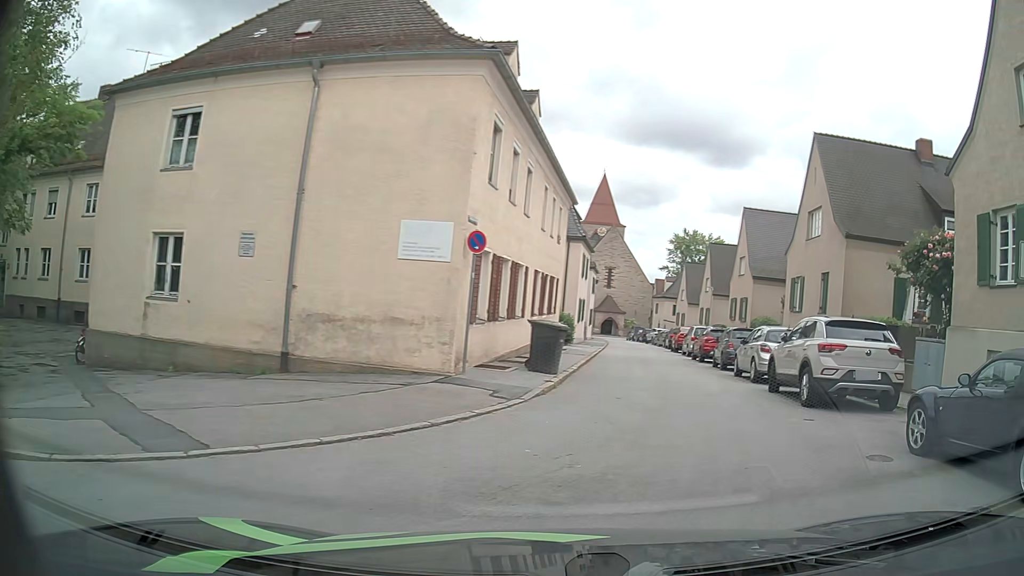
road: residential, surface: asphalt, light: Day
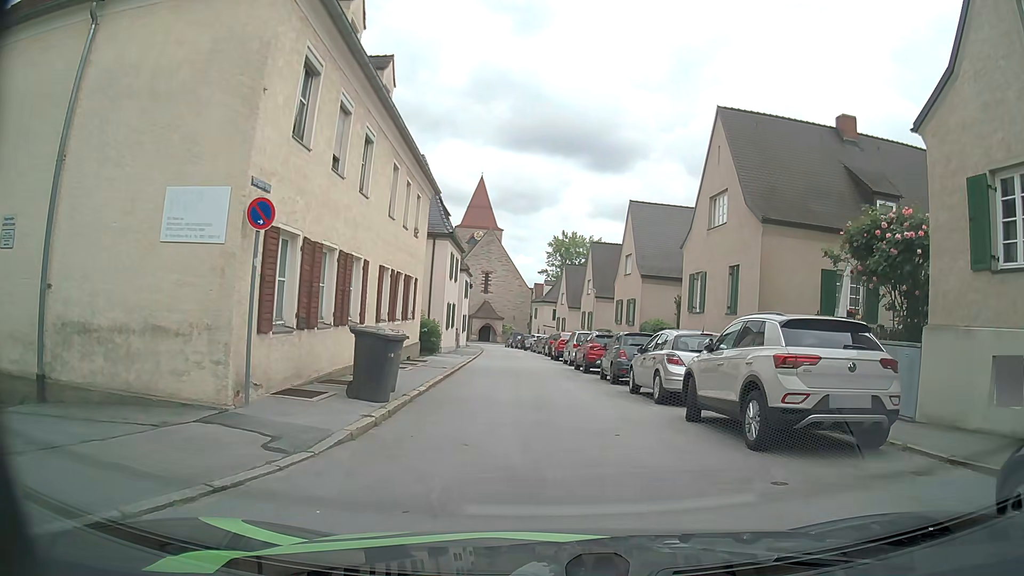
(+0.6, +4.0) m; +10°
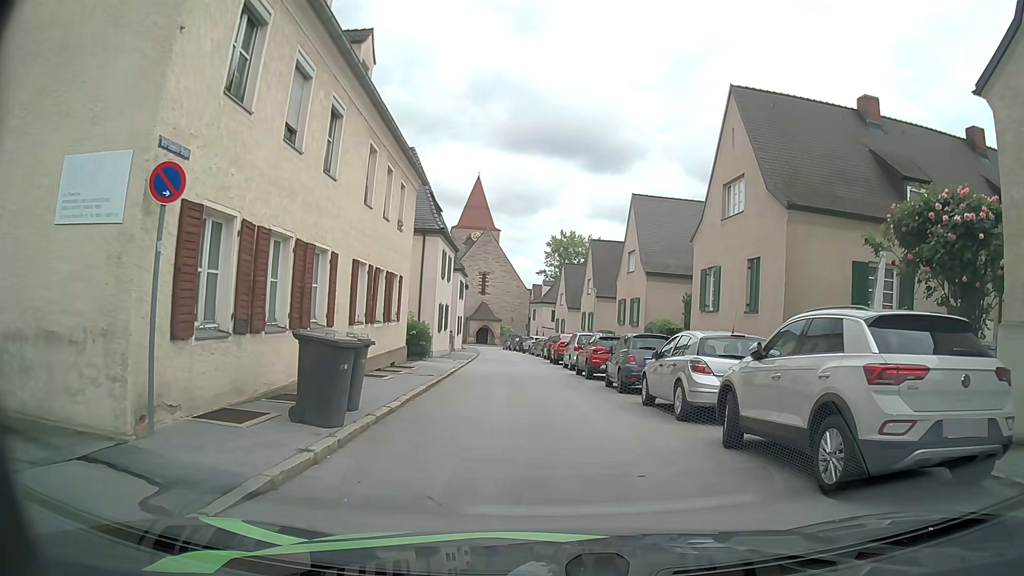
(+0.1, +2.3) m; +2°
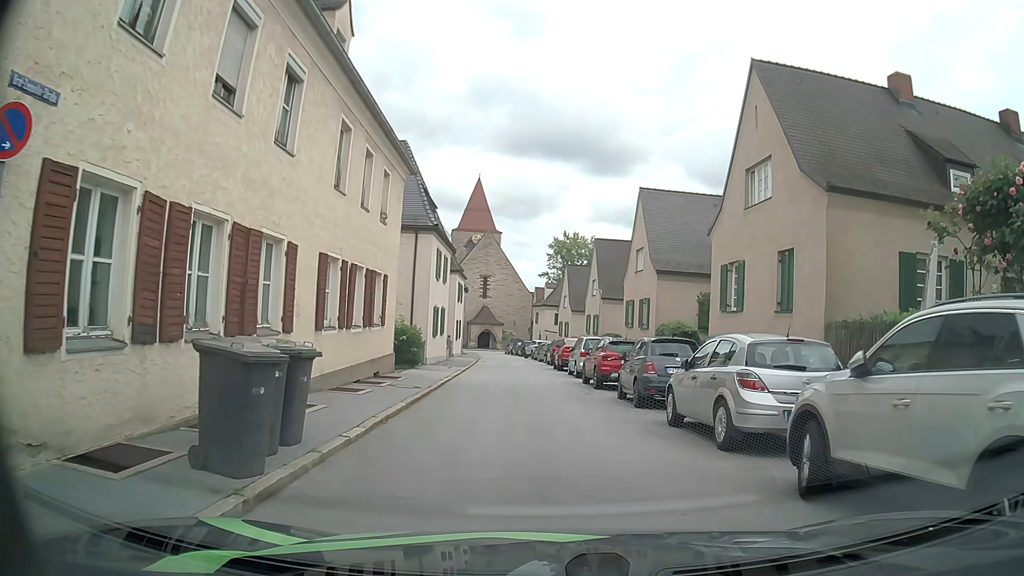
(0.0, +2.5) m; -1°
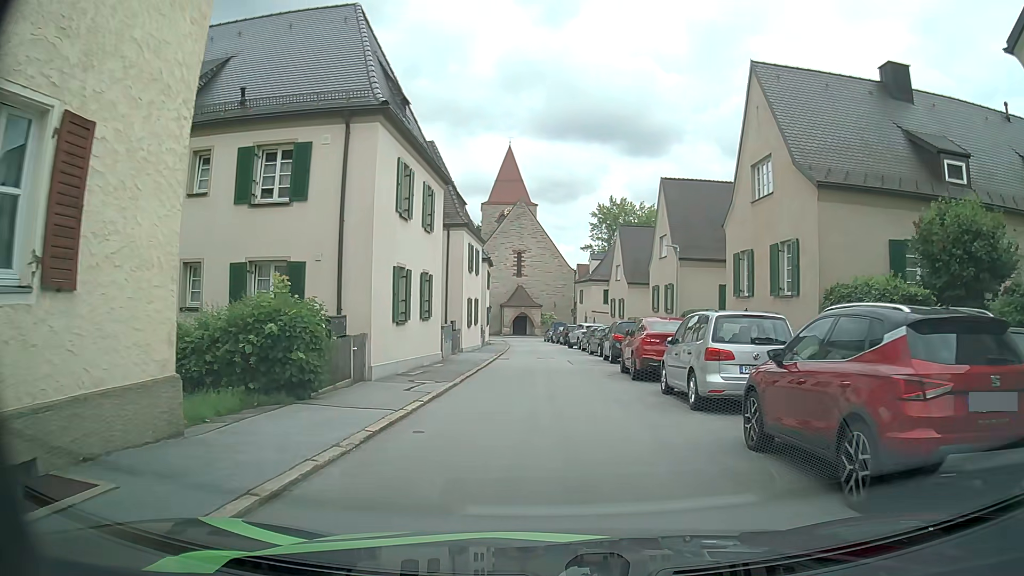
(-0.4, +15.2) m; -4°
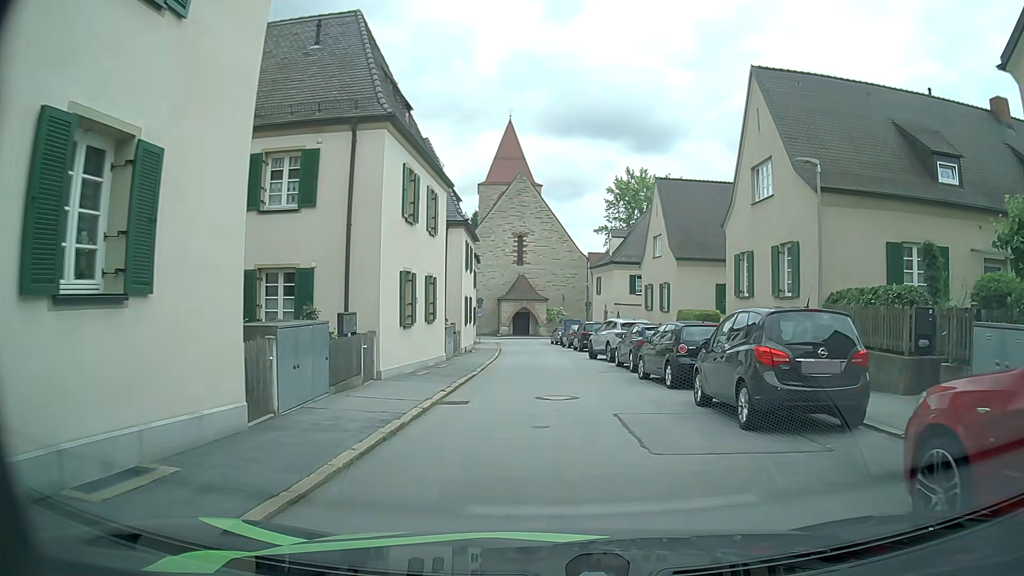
(0.0, +16.3) m; 0°
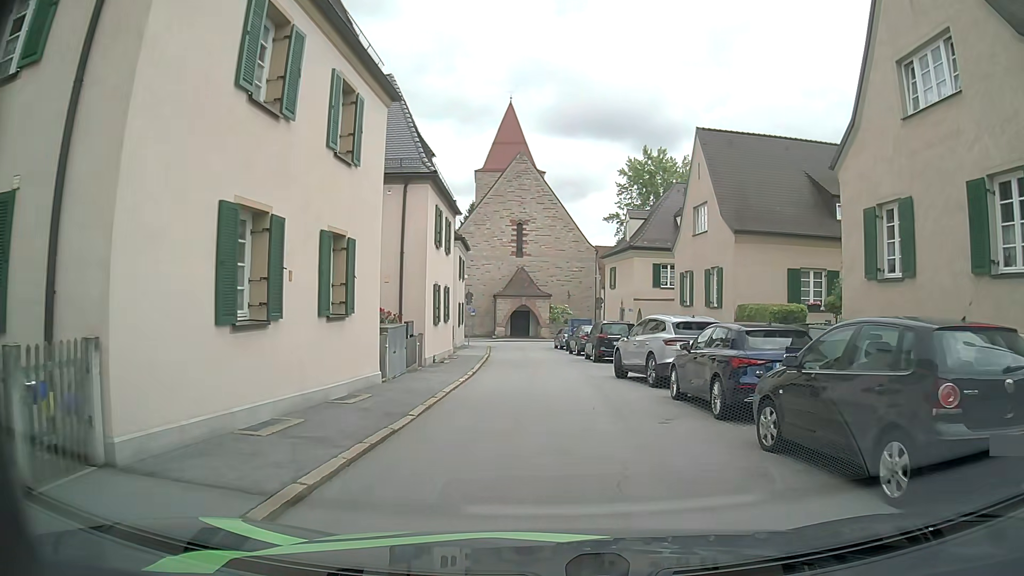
(0.0, +9.8) m; -1°
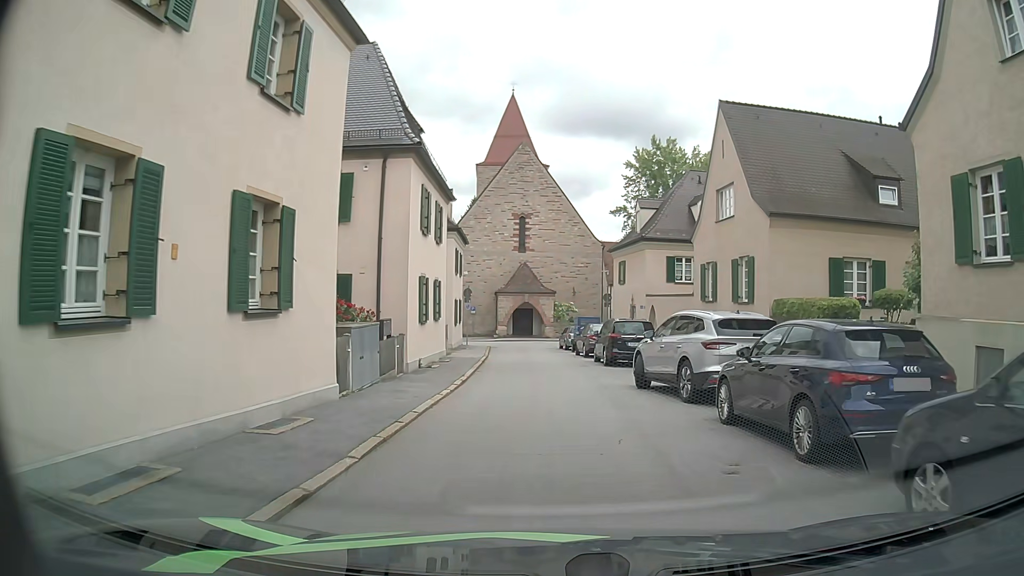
(0.0, +3.3) m; +1°
